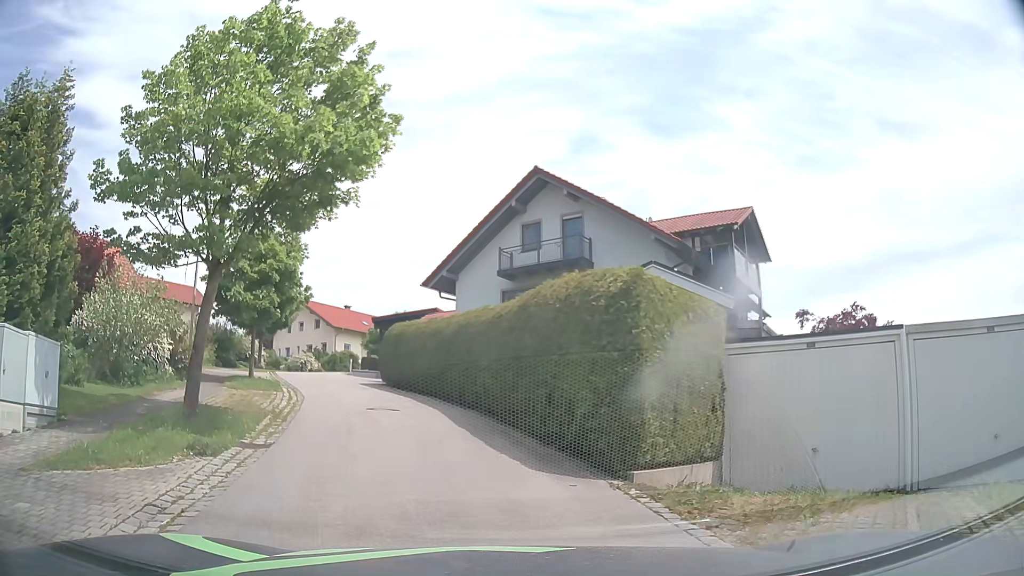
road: residential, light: Day
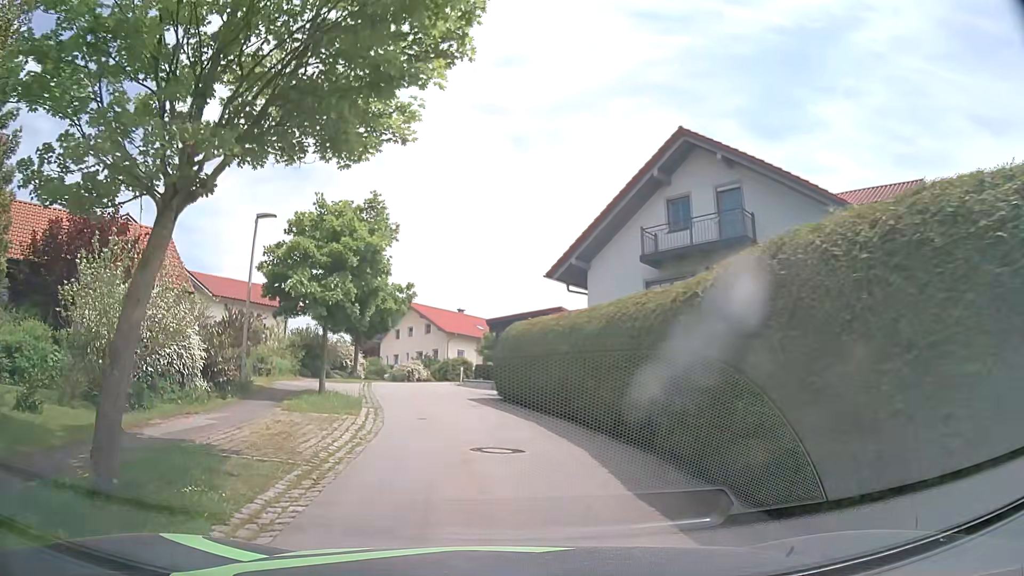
(-0.5, +6.0) m; -9°
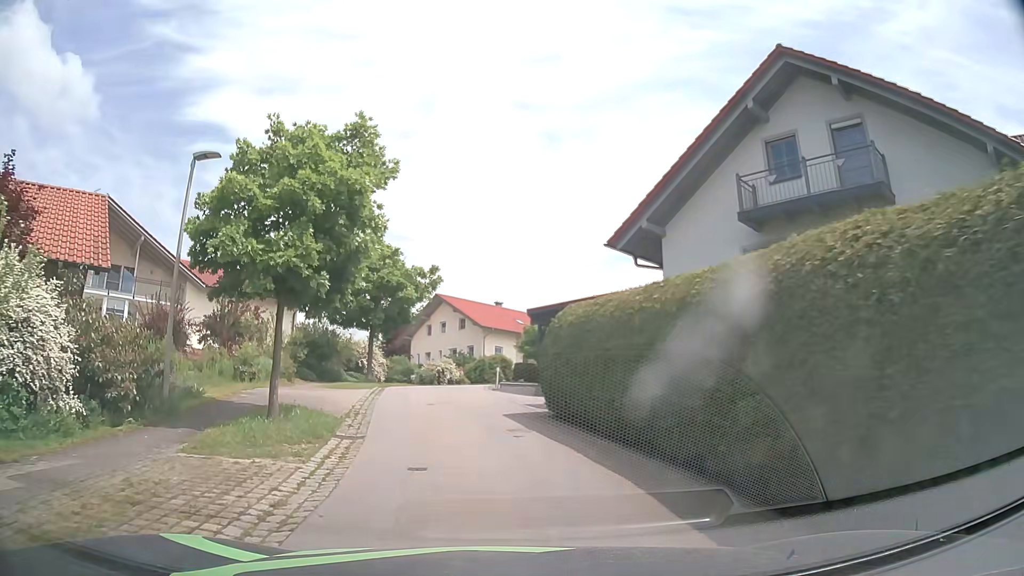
(-0.1, +6.7) m; -3°
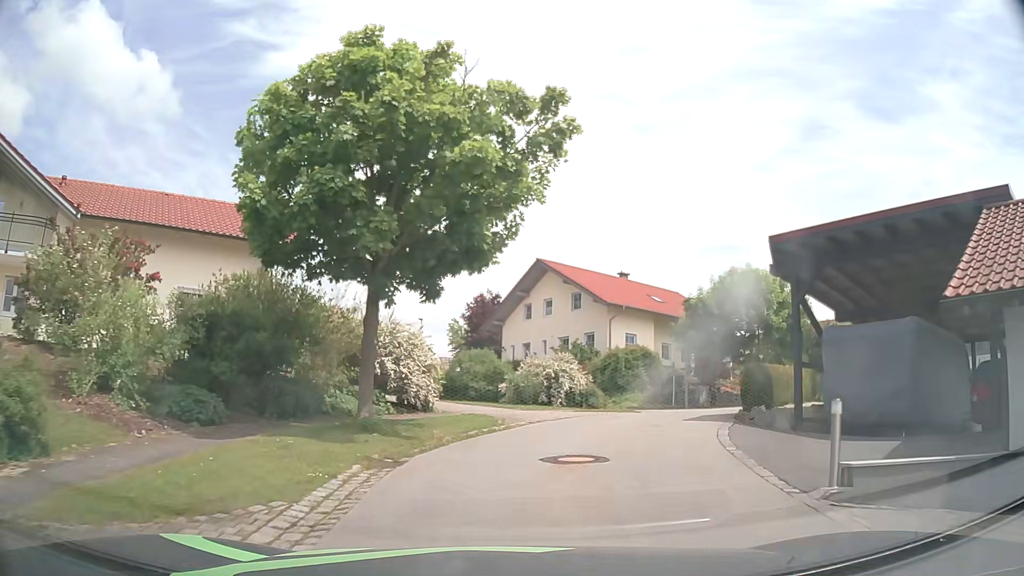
(-2.2, +20.5) m; -9°
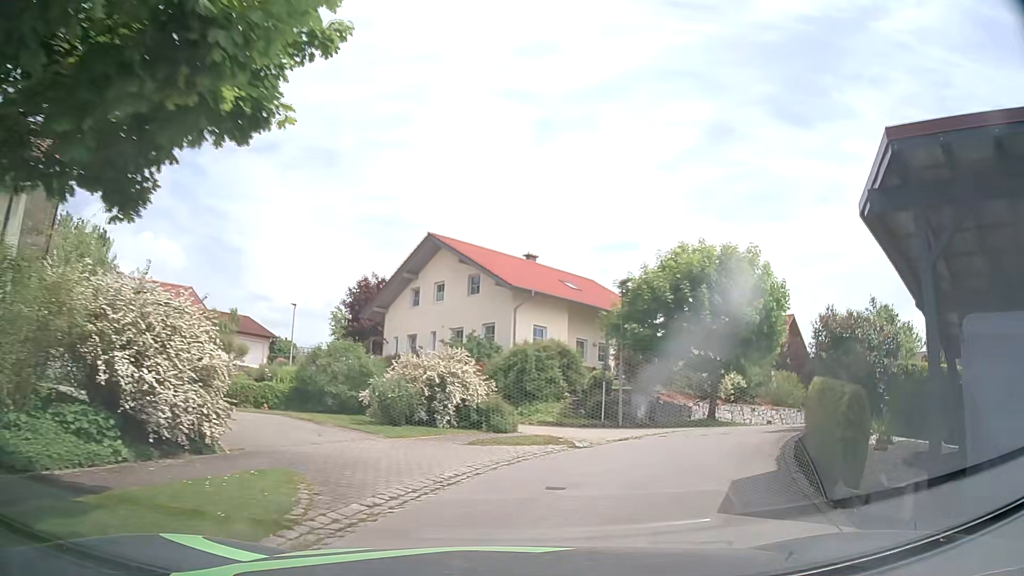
(+0.5, +8.1) m; +8°
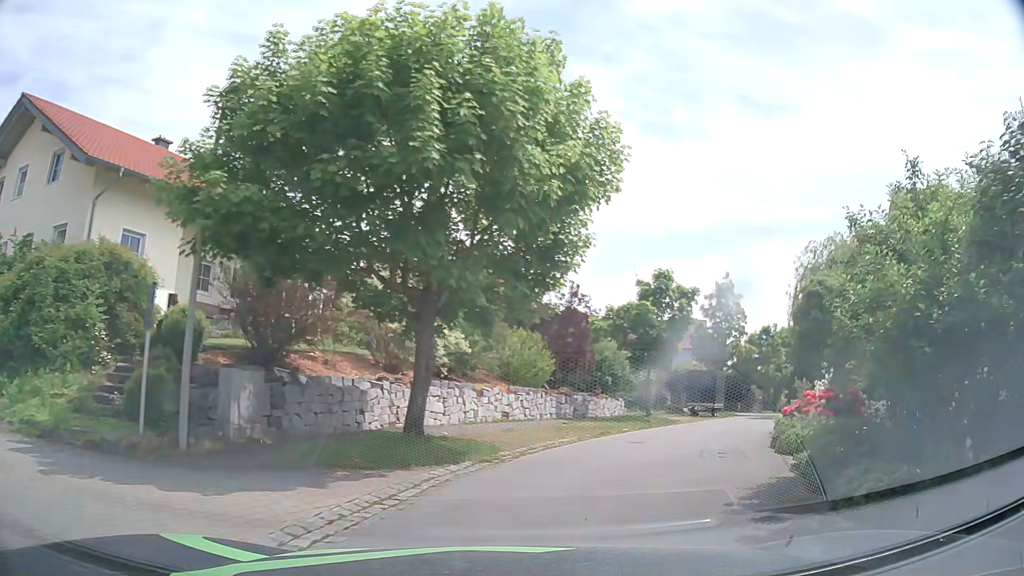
(+3.4, +13.9) m; +27°
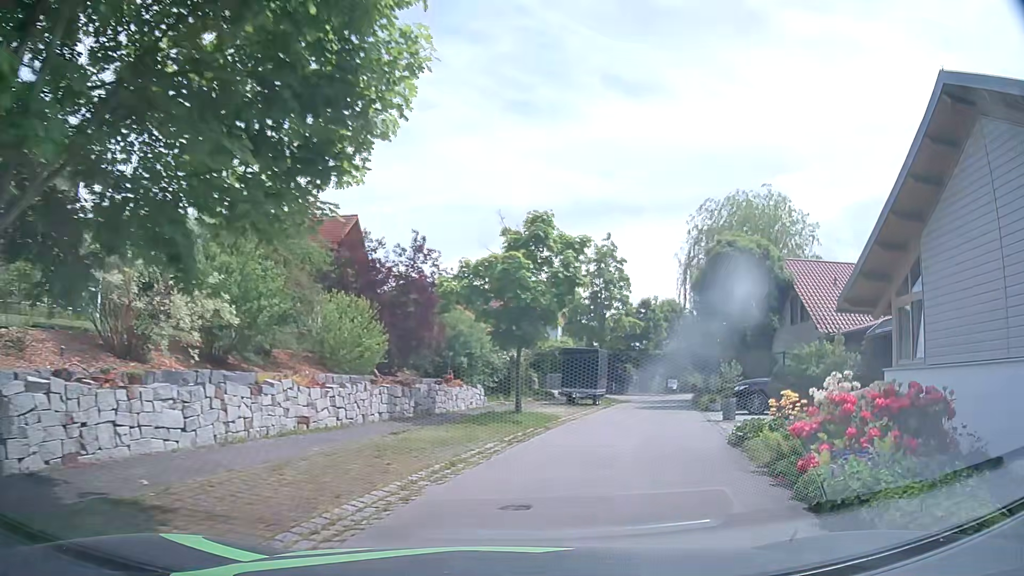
(+0.8, +7.0) m; +14°
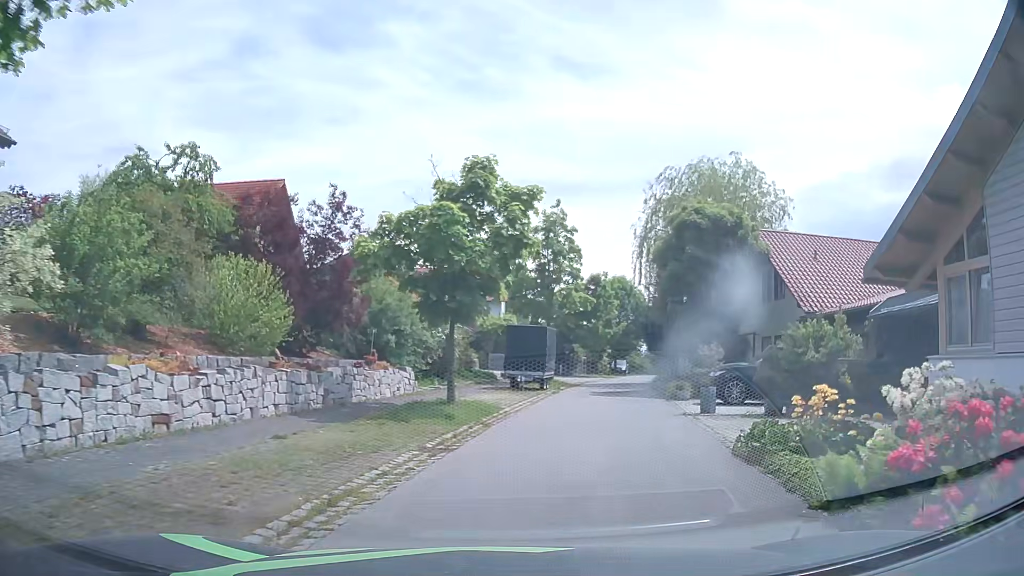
(+0.1, +3.4) m; +3°
(+1, +10) (+3, +20) (+5, +30) (+7, +39) (+10, +49) (+13, +58) (+16, +68) (+18, +78) (+20, +88) (+22, +97) m
